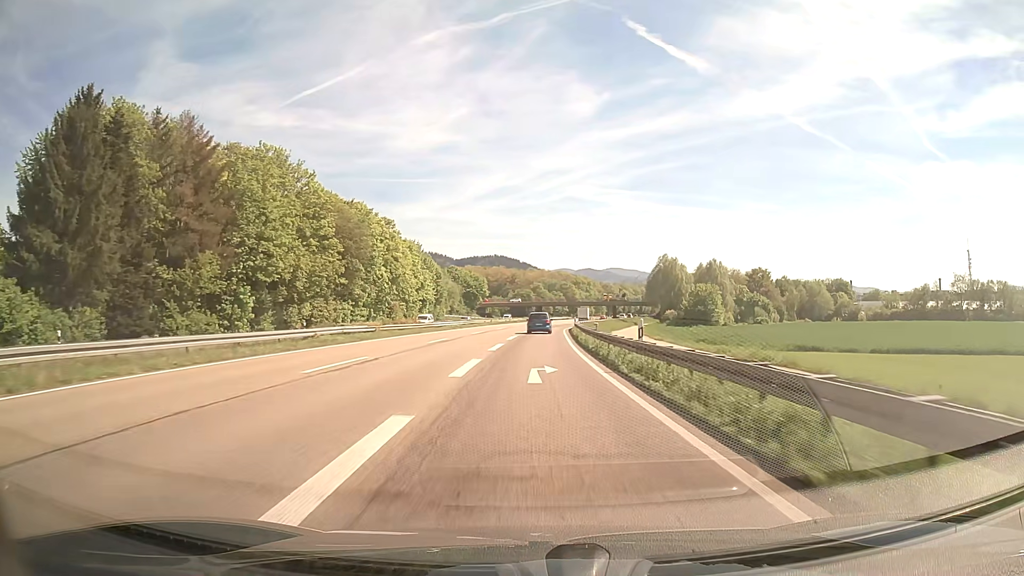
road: trunk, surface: asphalt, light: Day
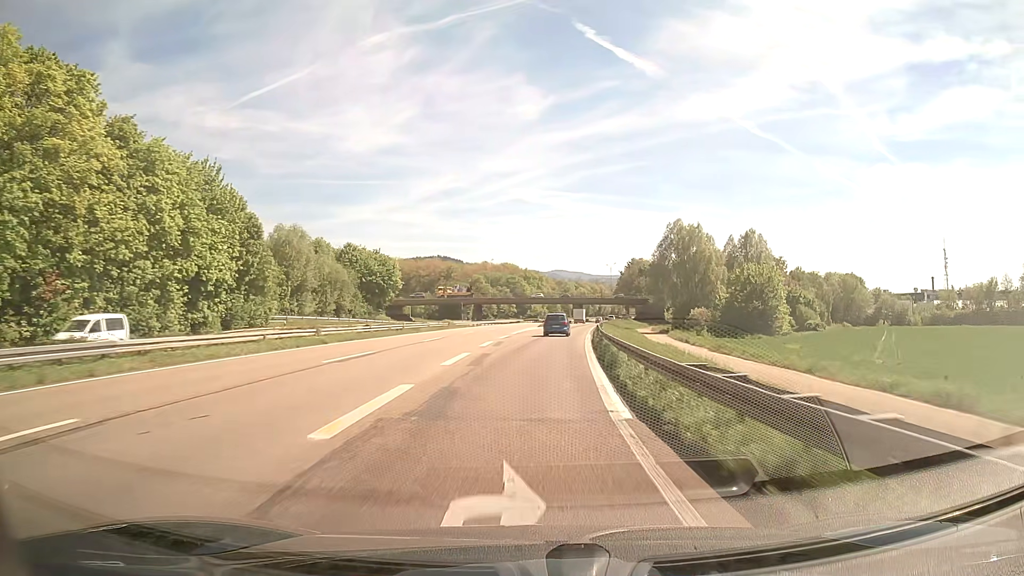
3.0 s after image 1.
(+2.2, +67.1) m; +5°
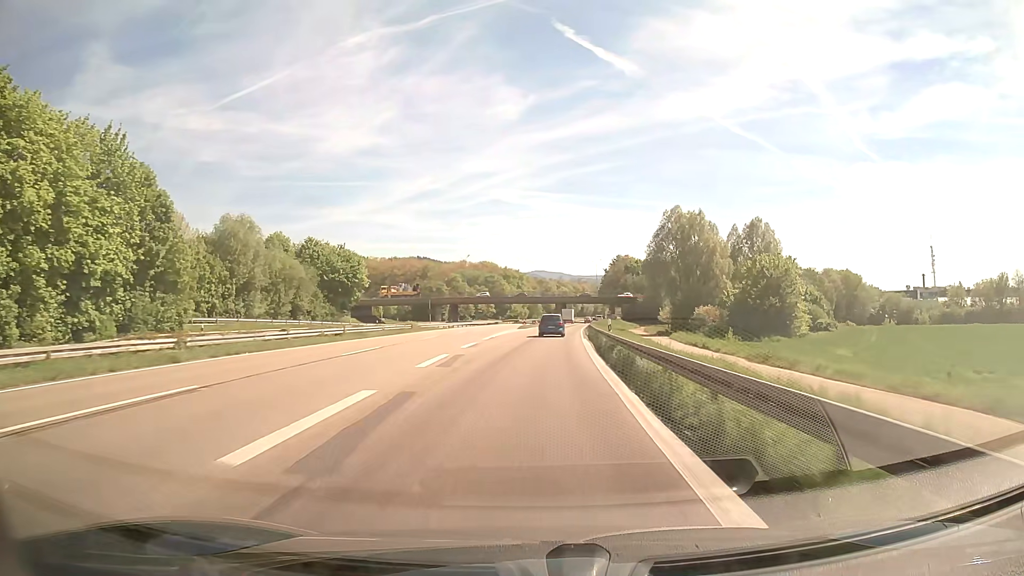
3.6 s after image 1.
(+0.2, +13.0) m; +2°
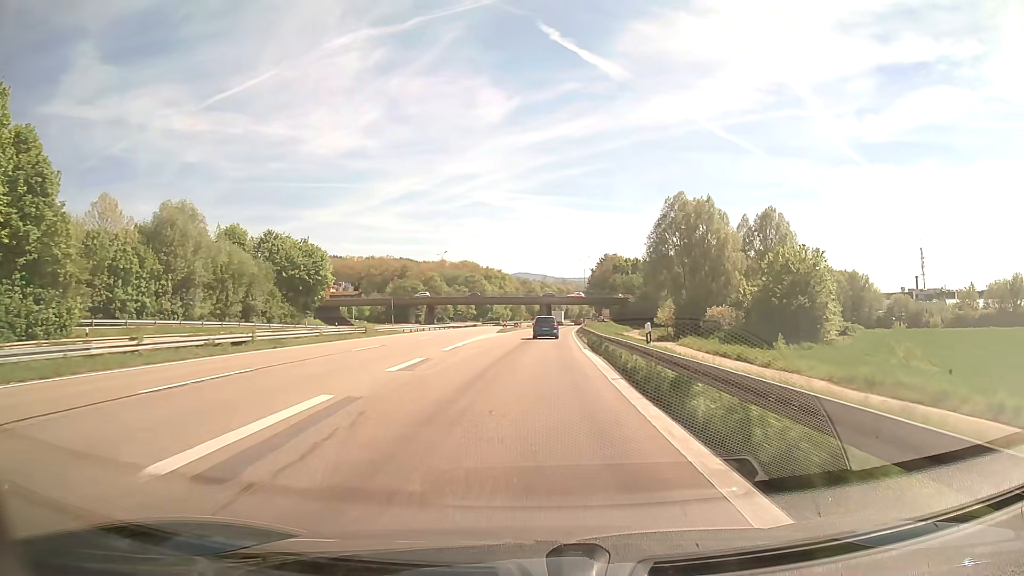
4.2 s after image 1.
(+0.2, +12.7) m; +2°
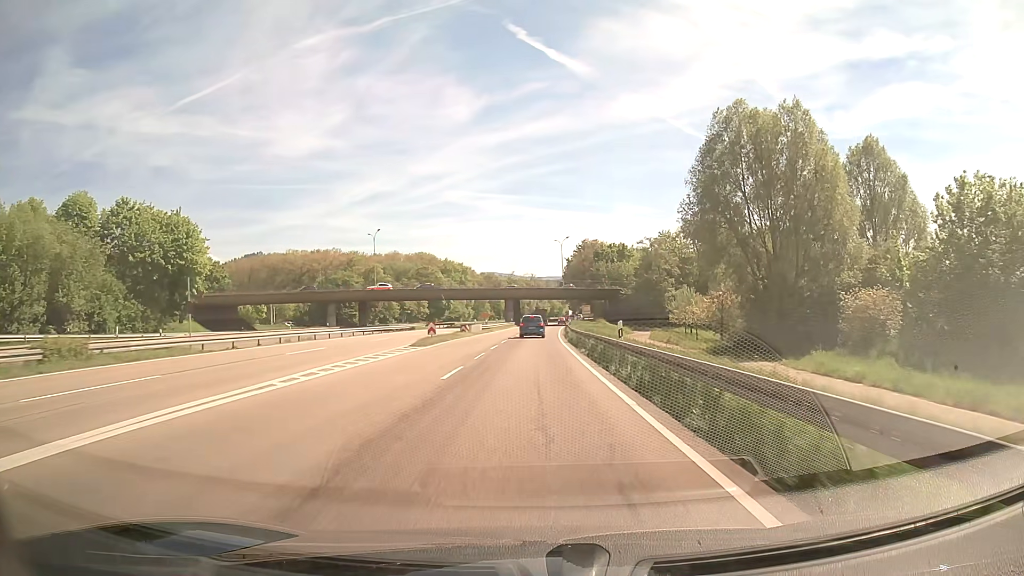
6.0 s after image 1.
(+1.1, +36.7) m; +3°
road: trunk_link
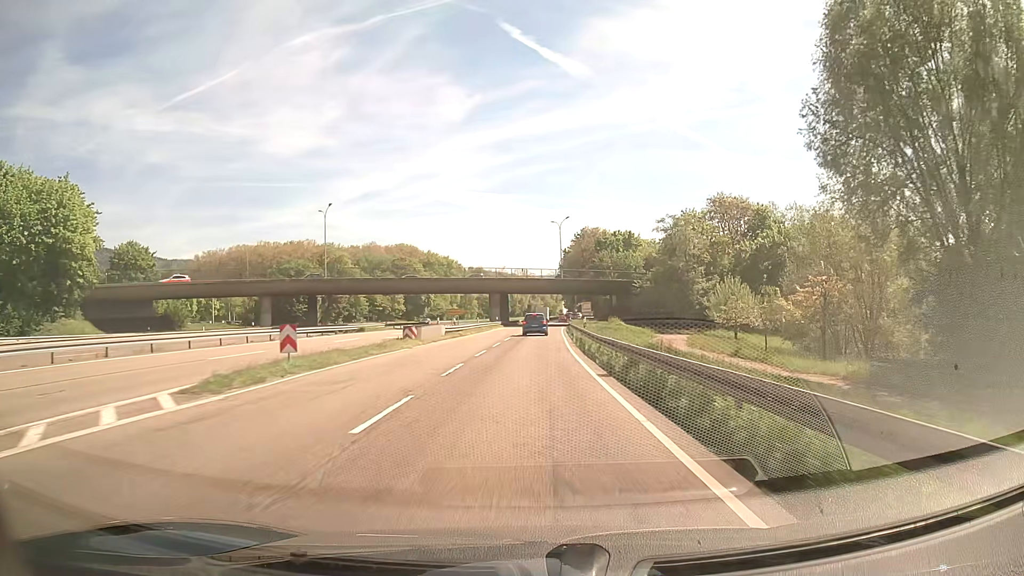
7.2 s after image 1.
(+0.2, +23.3) m; +1°
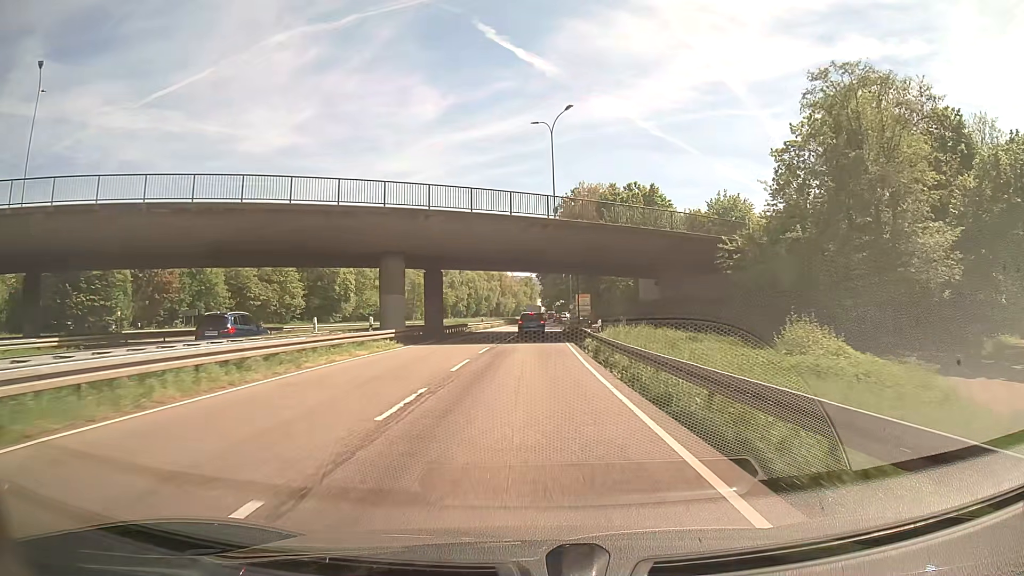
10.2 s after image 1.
(+1.0, +54.5) m; +2°
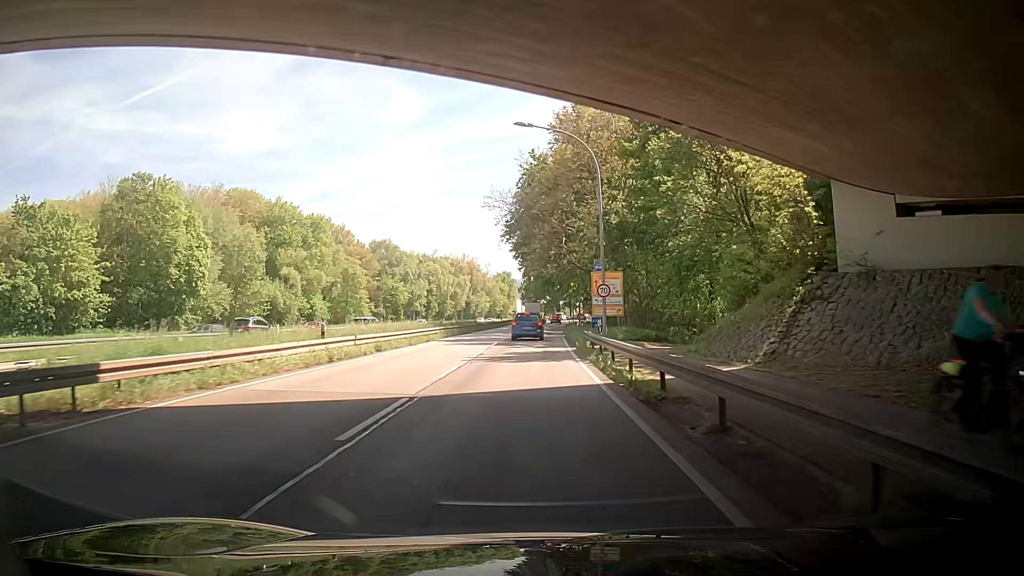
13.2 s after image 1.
(+0.5, +48.9) m; +1°
(0, +10) (0, +20) (0, +30) (0, +40) (0, +50) (+1, +60) (+1, +70) (+2, +80) (+2, +90) (+3, +100) m
